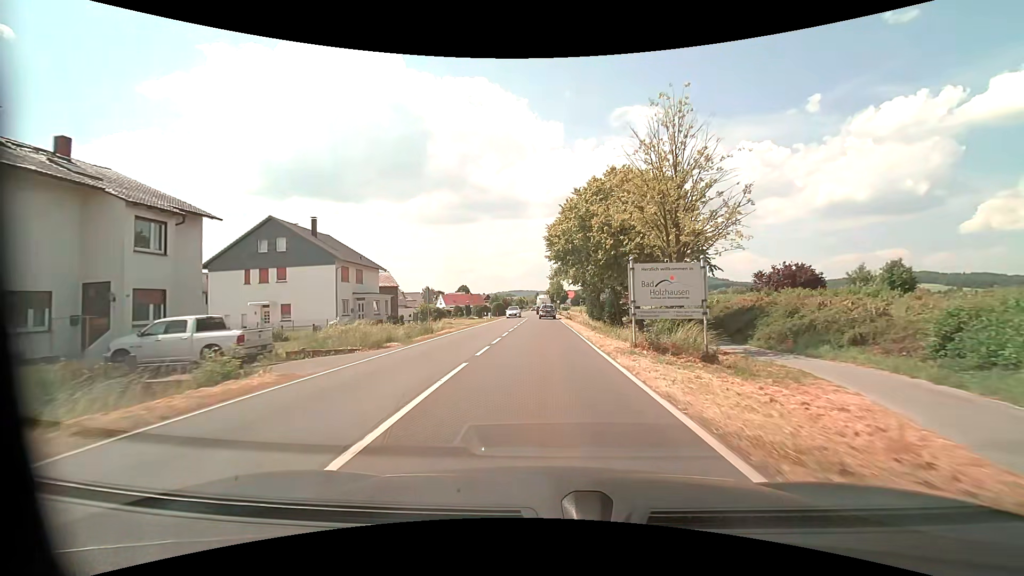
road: primary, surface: asphalt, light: Day
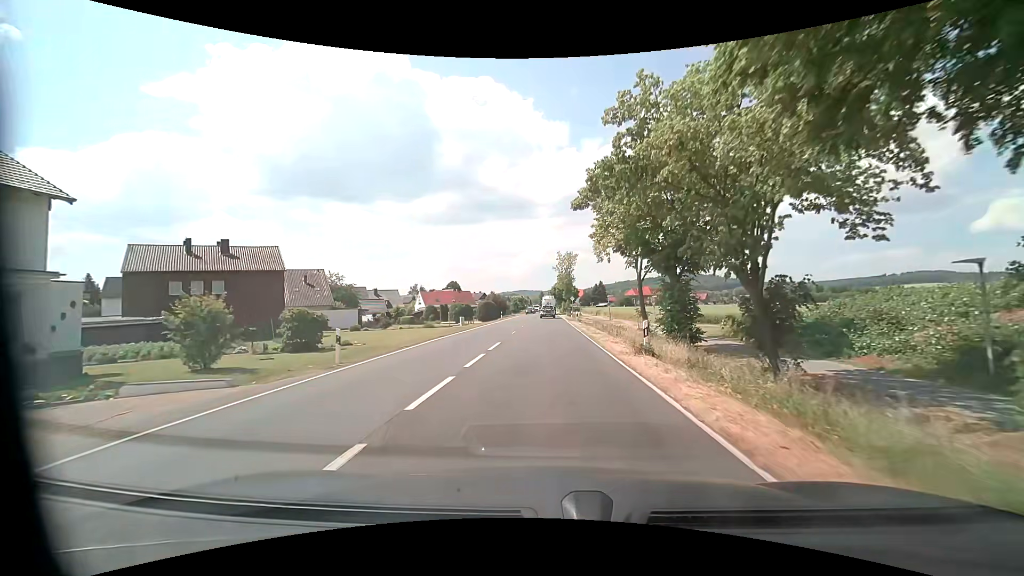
(-0.3, +39.0) m; 0°
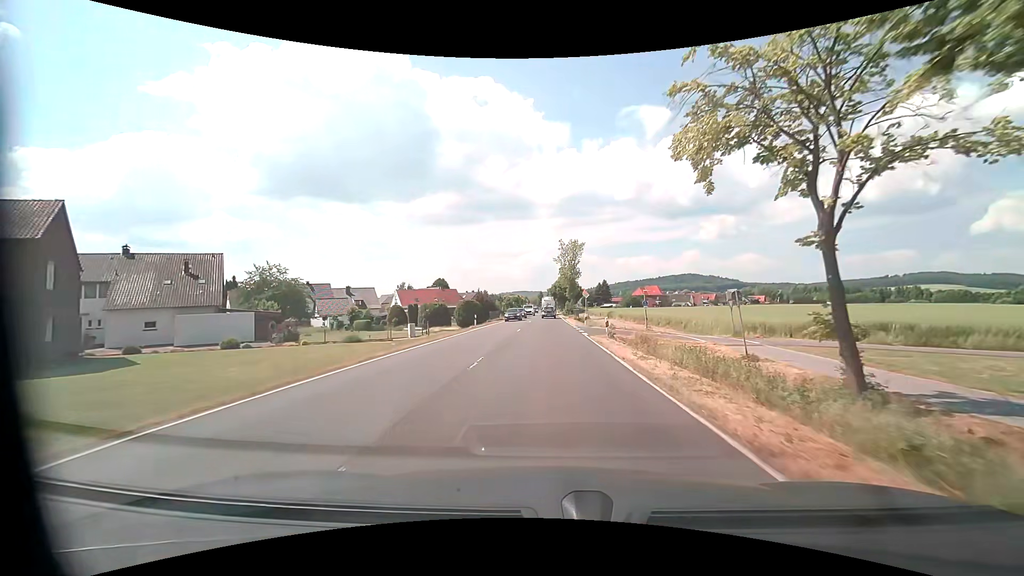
(-0.2, +23.3) m; -1°
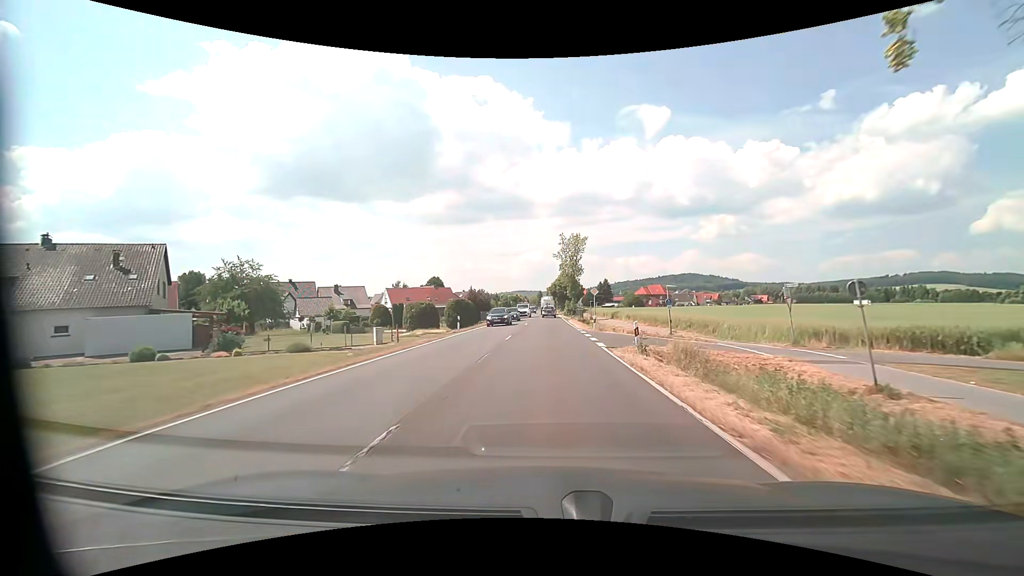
(0.0, +7.8) m; 0°
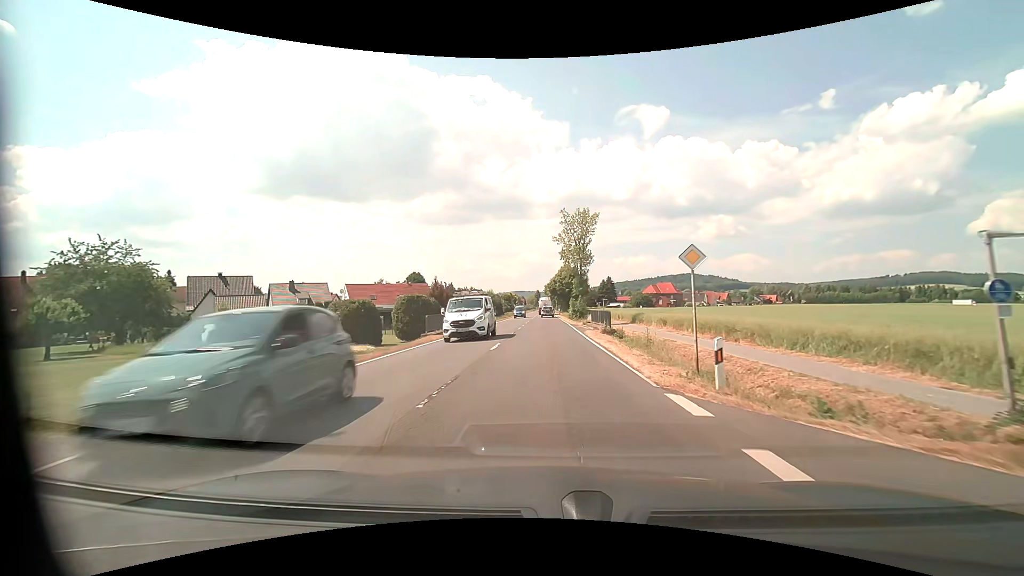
(+0.2, +23.3) m; 0°
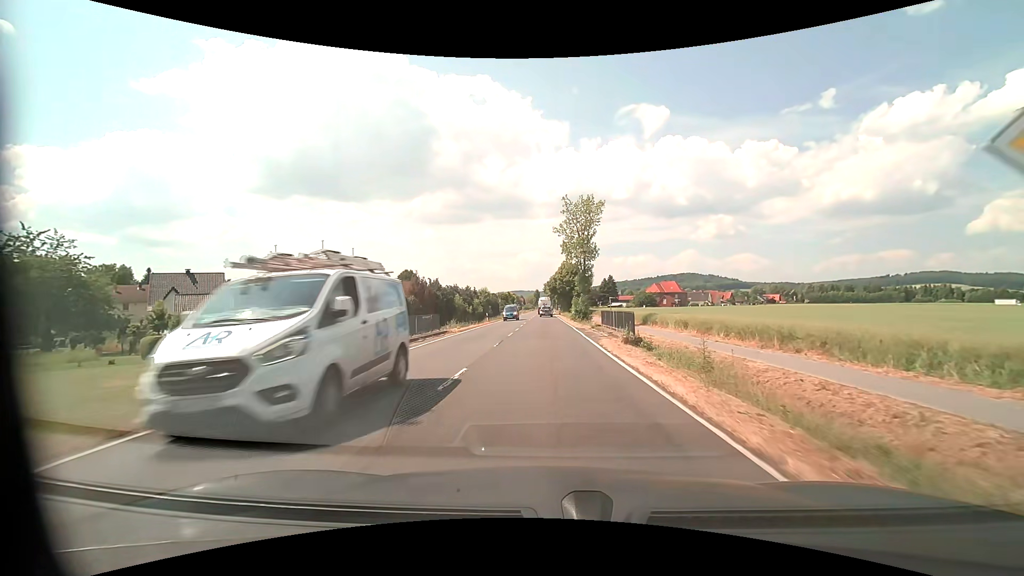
(0.0, +7.8) m; 0°
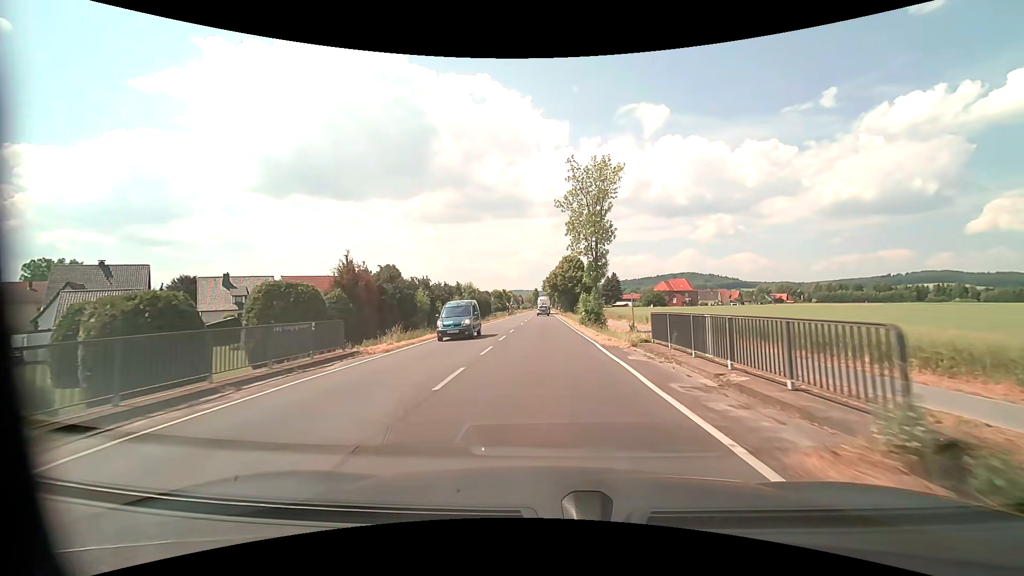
(0.0, +15.5) m; 0°
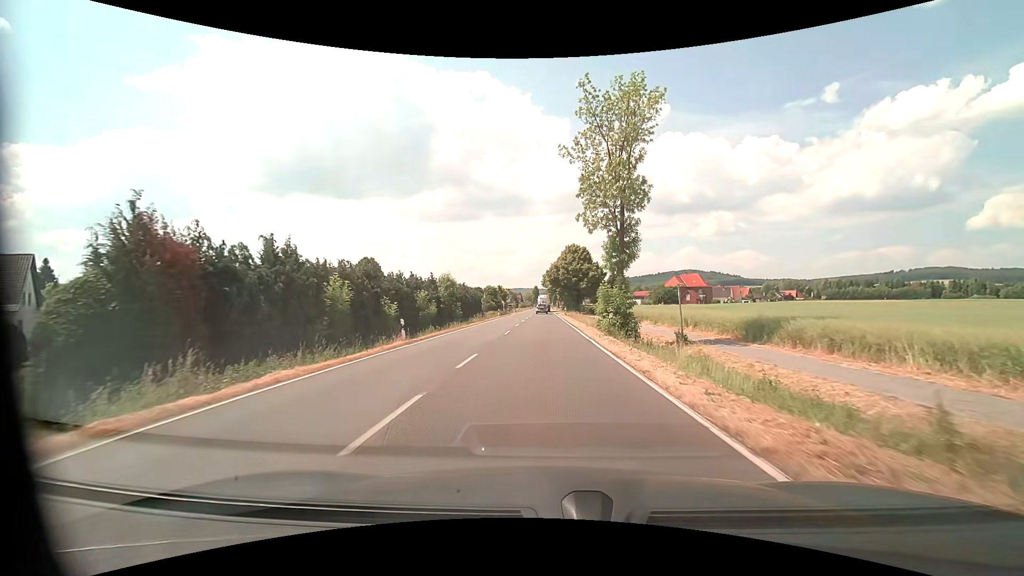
(0.0, +15.5) m; 0°
(0, +10) (0, +20) (0, +30) (0, +40) (0, +50) (-1, +60) (-1, +70) (-1, +80) (-1, +90) (-1, +100) m
